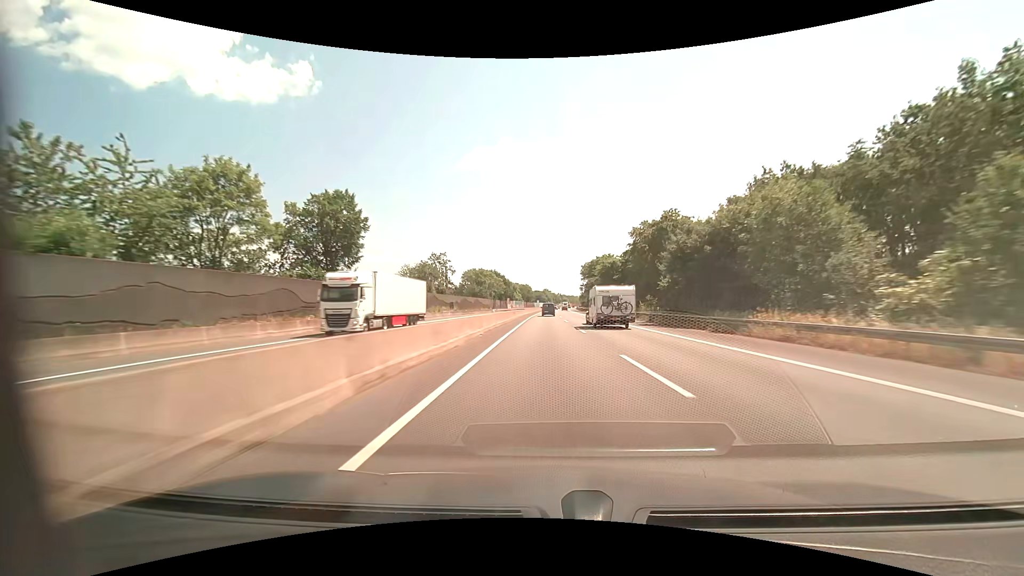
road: motorway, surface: asphalt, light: Day
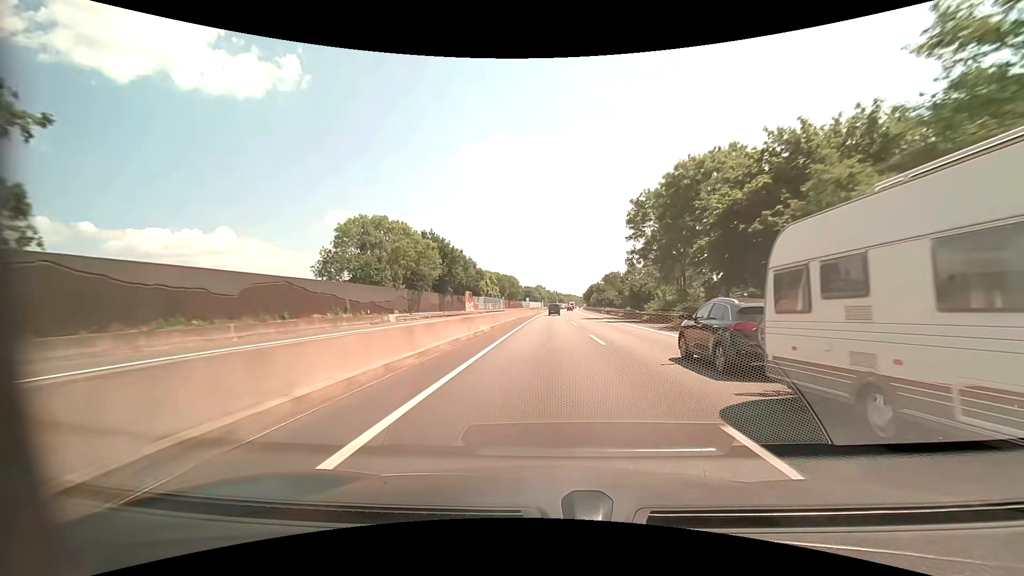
(+0.6, +97.5) m; +1°
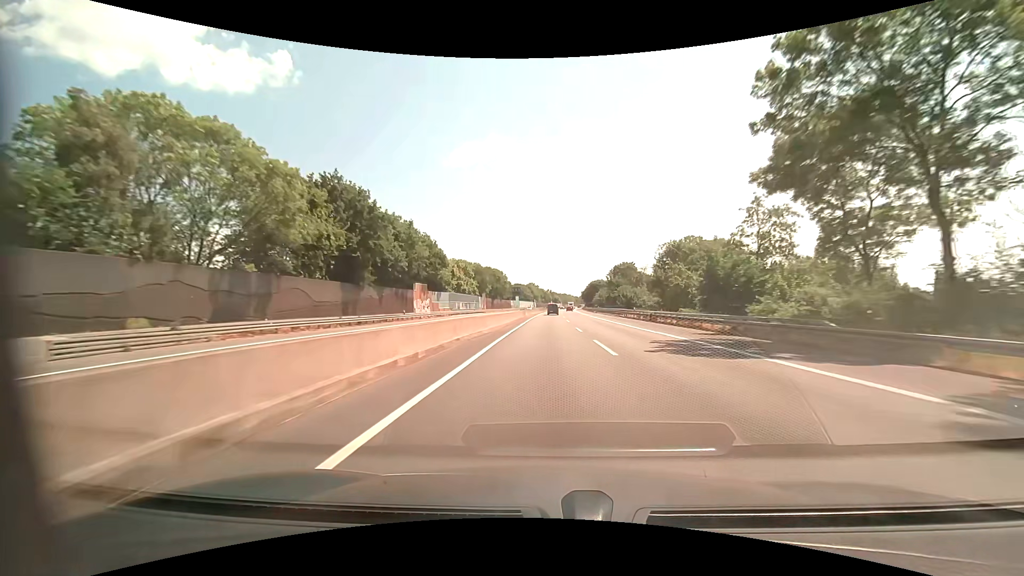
(+0.3, +39.2) m; +1°
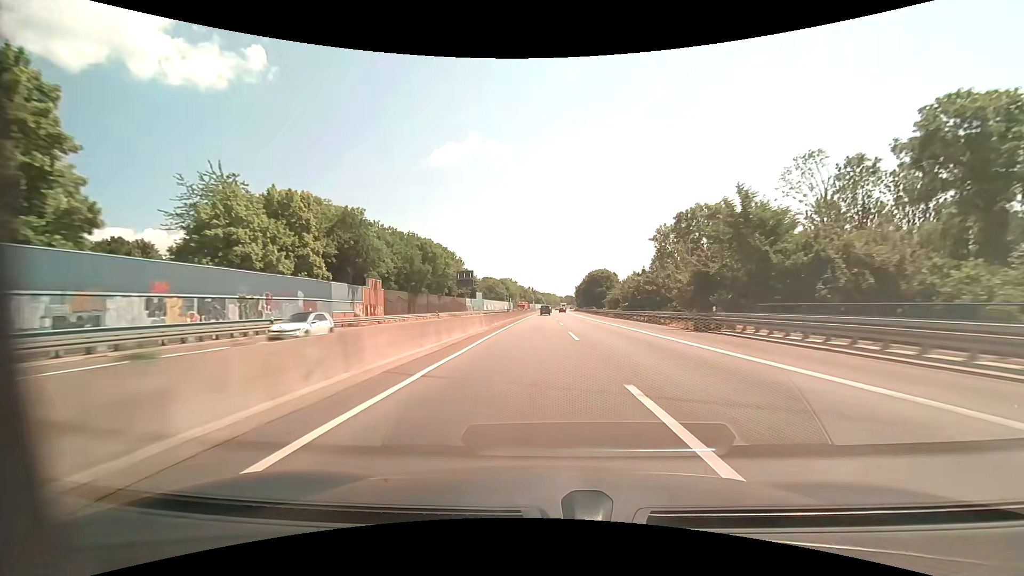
(+1.3, +78.3) m; +2°
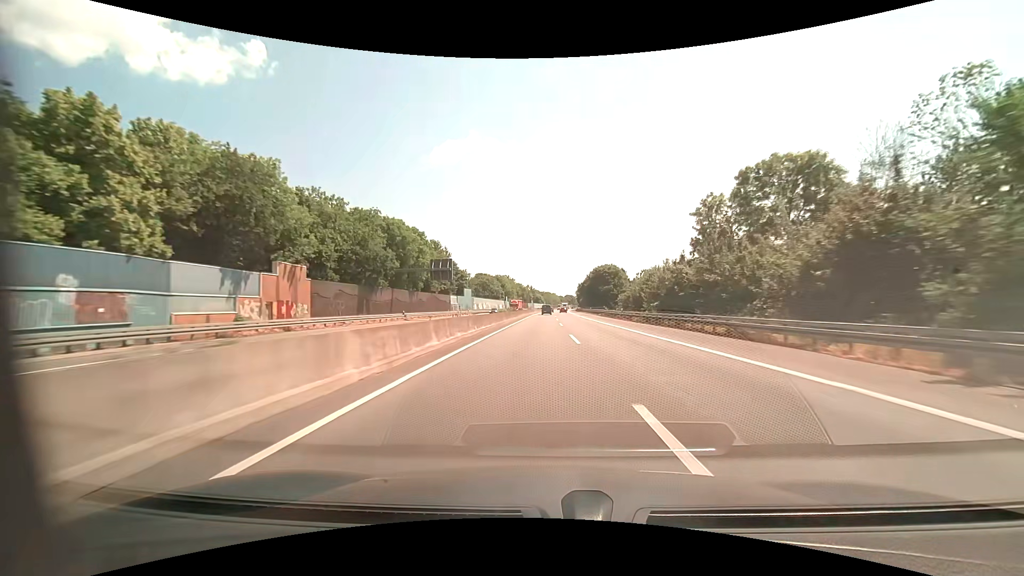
(0.0, +19.4) m; 0°
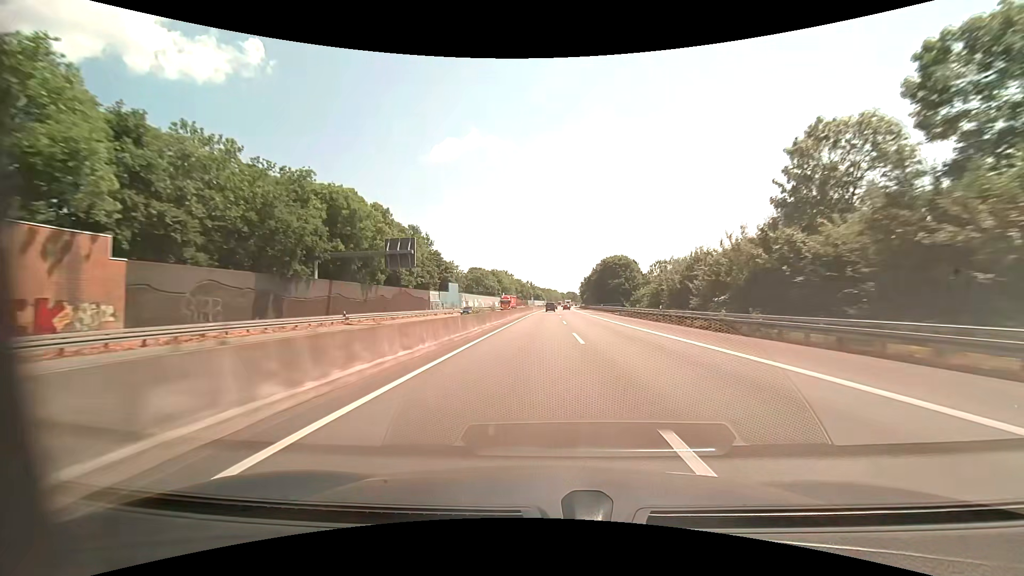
(0.0, +19.3) m; 0°
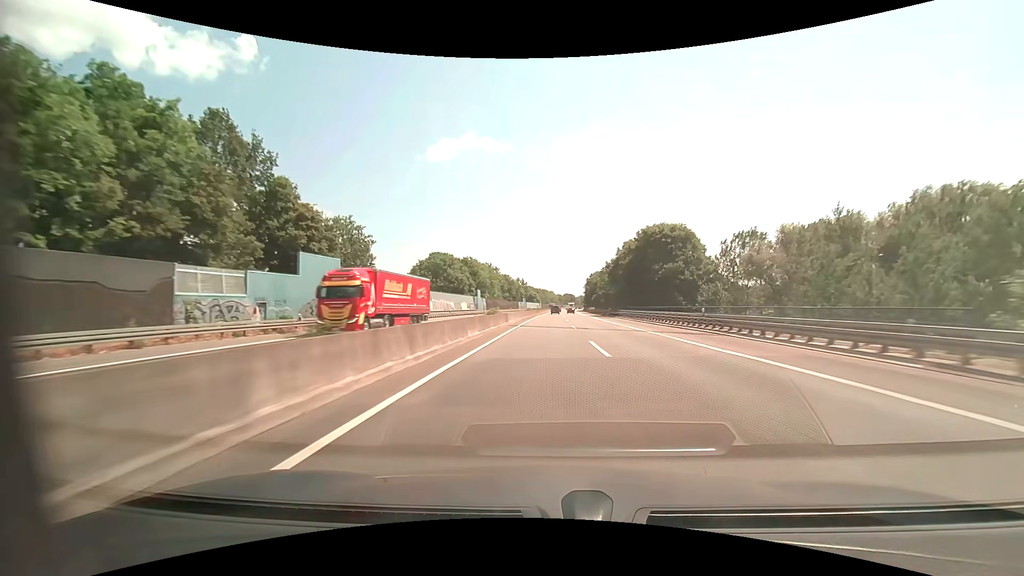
(0.0, +57.4) m; 0°
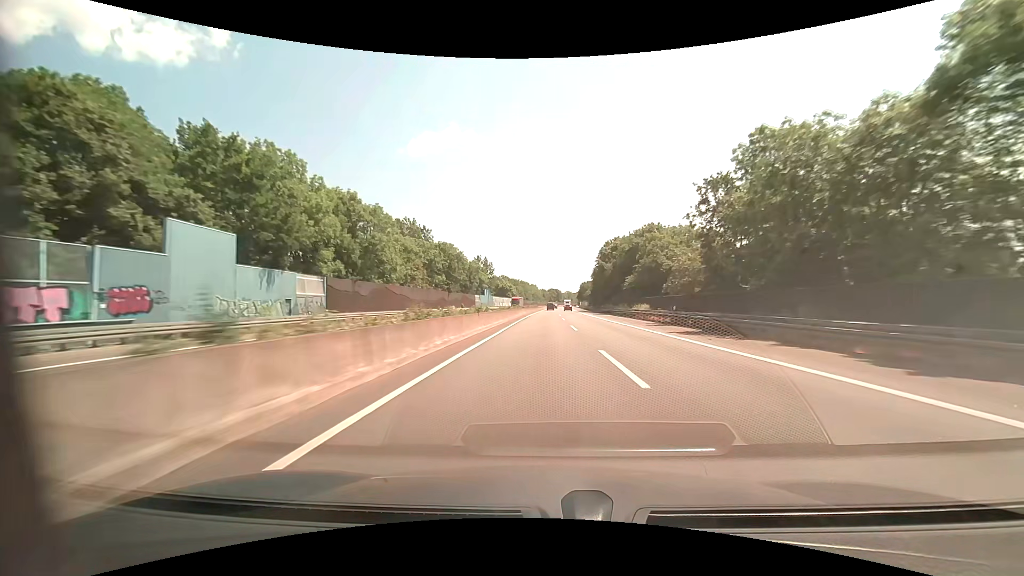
(+2.0, +95.3) m; +2°
(0, +10) (0, +20) (0, +30) (0, +40) (0, +50) (0, +60) (+1, +70) (+1, +80) (+1, +90) (+1, +100) m
